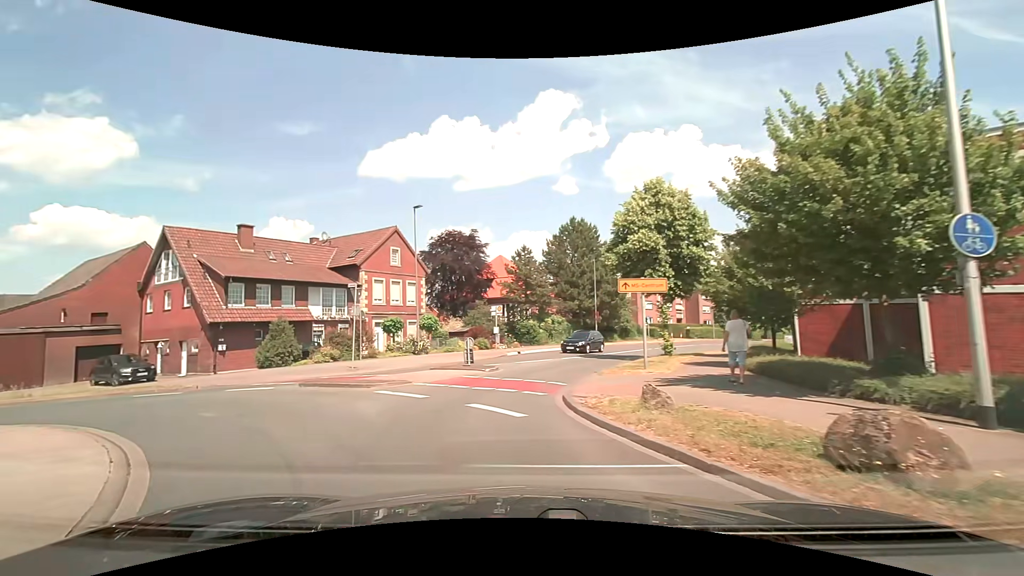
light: Day
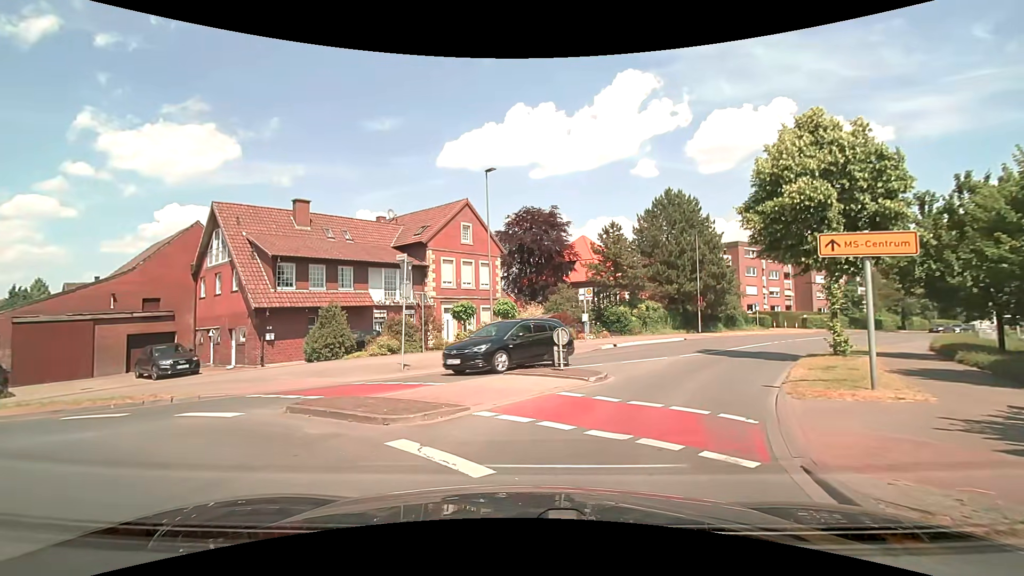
(-0.8, +6.1) m; -10°
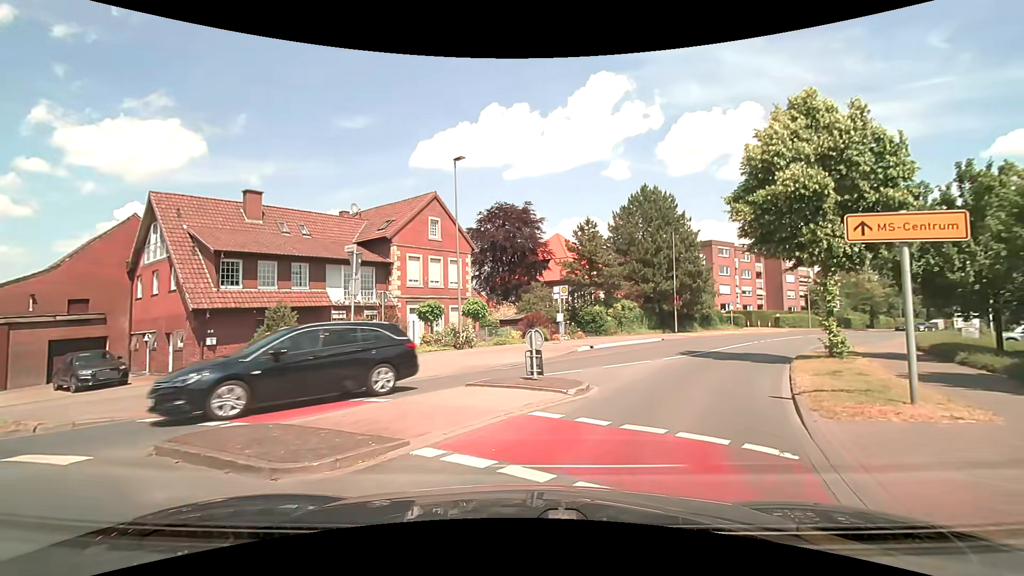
(0.0, +2.0) m; +3°
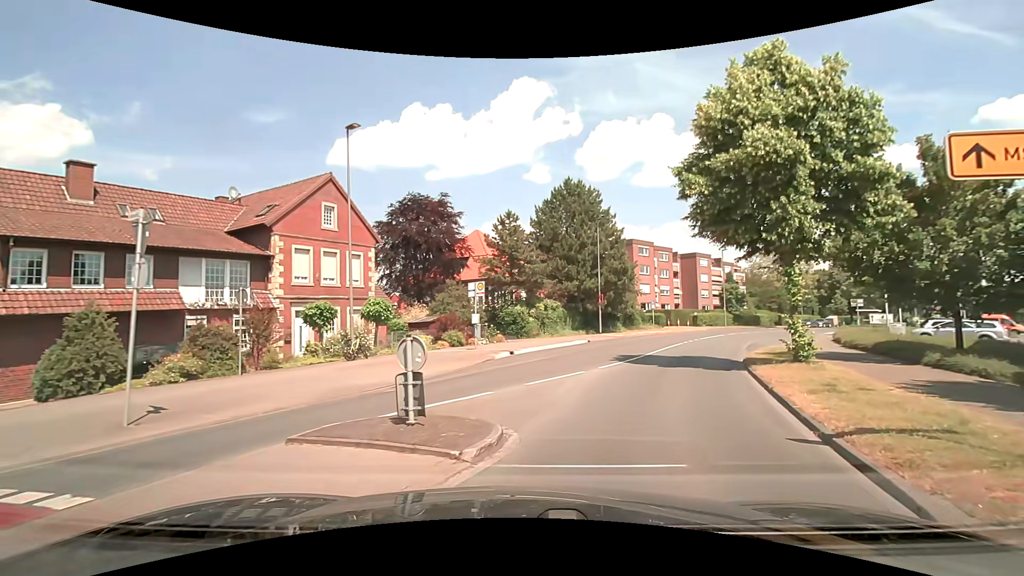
(+0.3, +4.3) m; +10°
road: secondary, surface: asphalt
(+2, +10) (+5, +19) (+9, +28) (+13, +37) (+18, +46) (+24, +54) (+31, +62) (+37, +69) (+44, +76) (+52, +83) m
